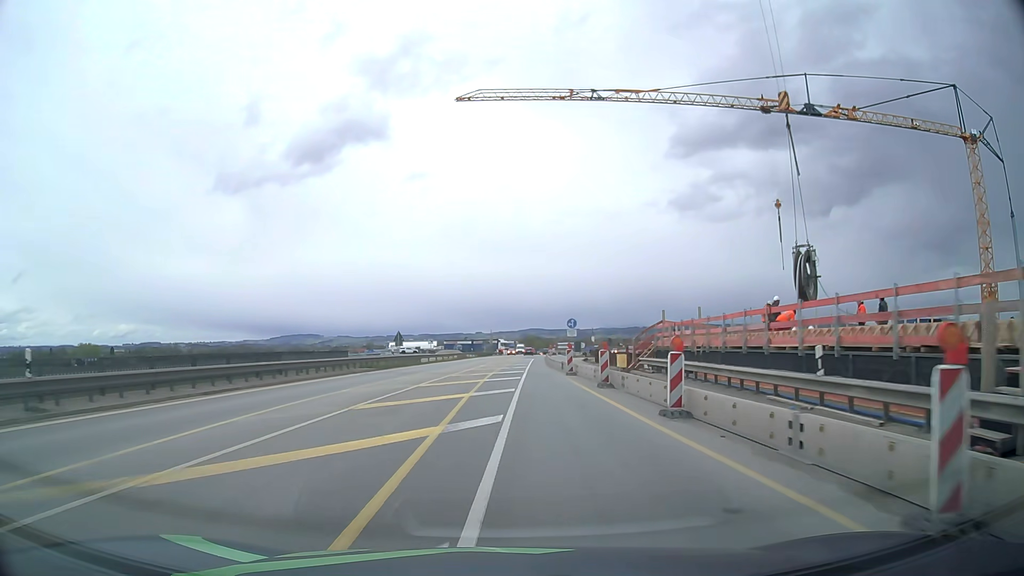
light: Day
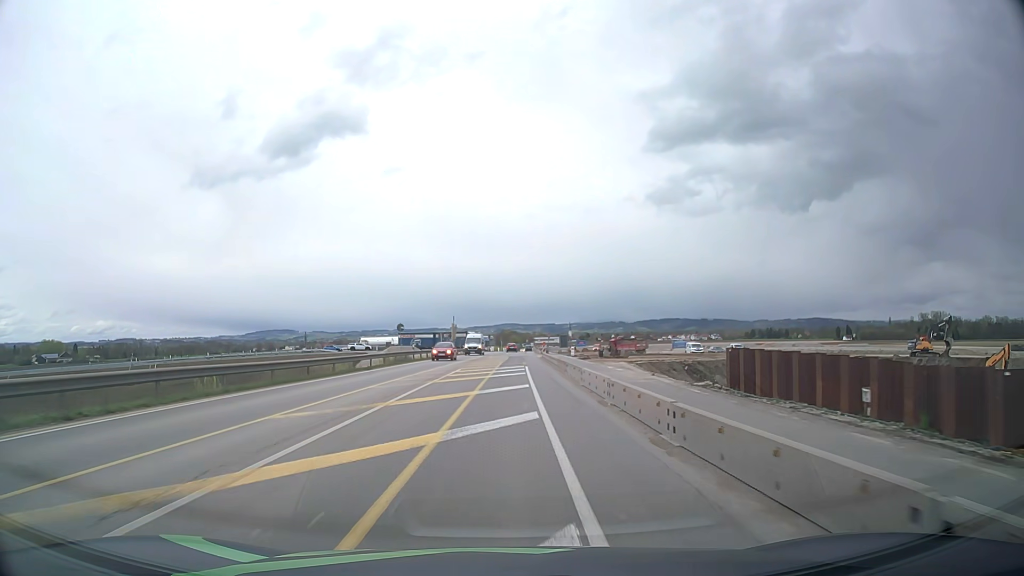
(+0.8, +41.0) m; +2°
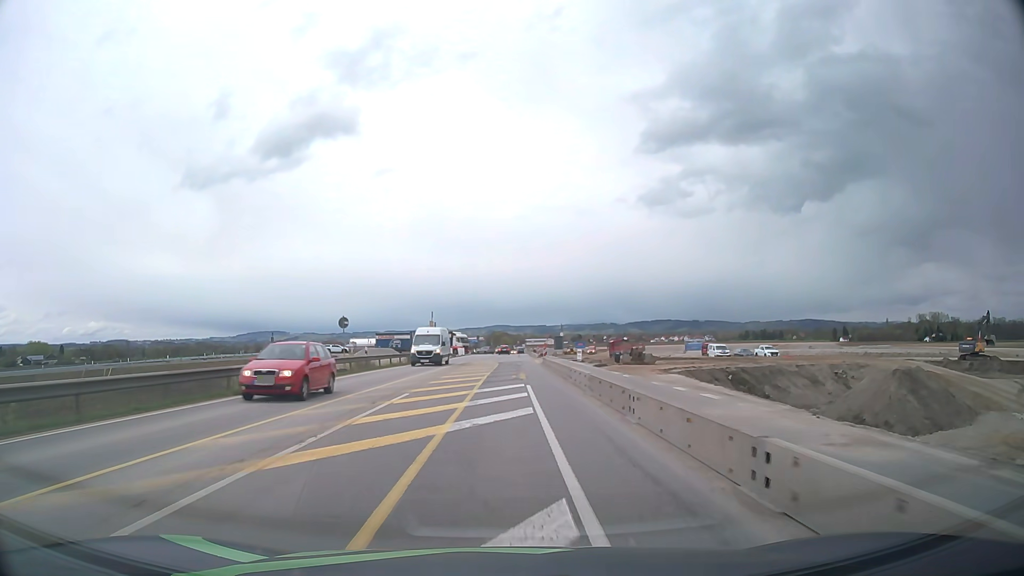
(+0.1, +15.5) m; +1°
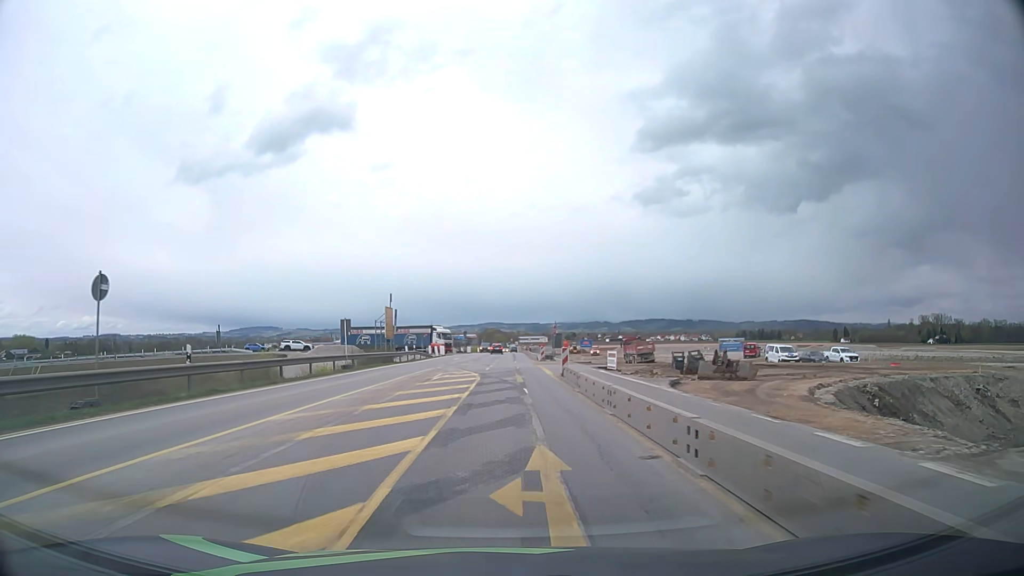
(+0.1, +22.2) m; 0°
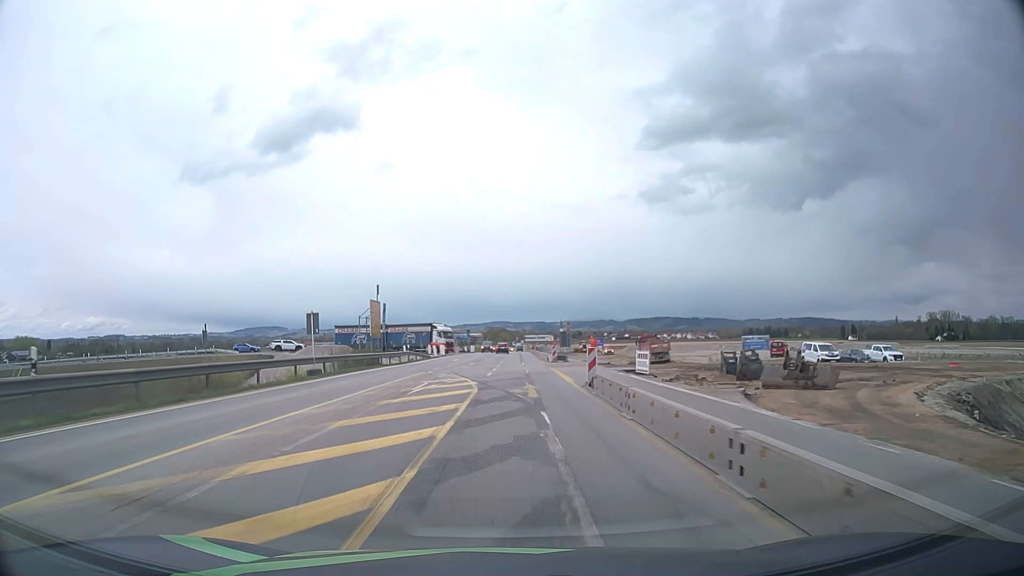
(0.0, +7.1) m; 0°
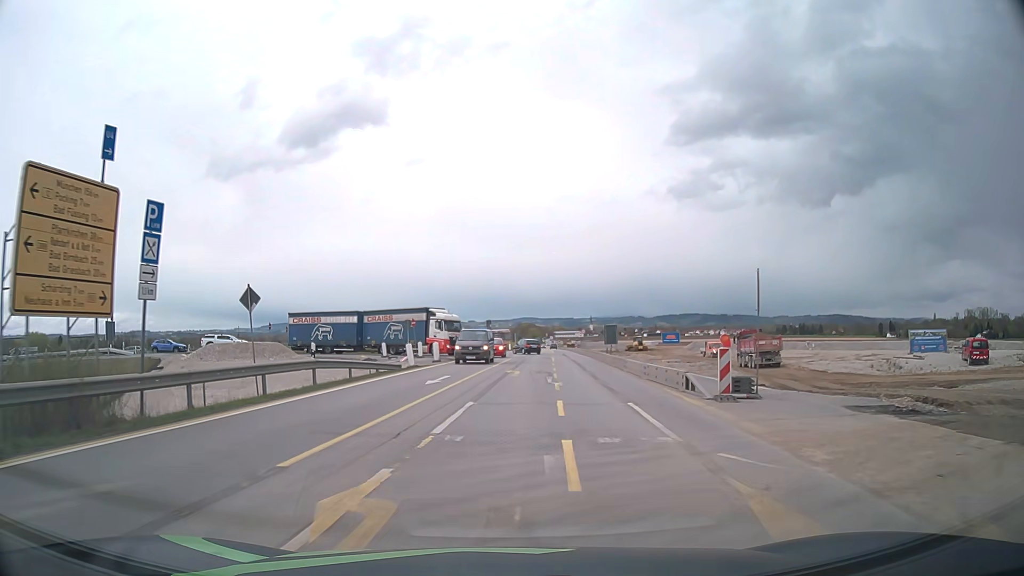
(-0.7, +33.1) m; -3°
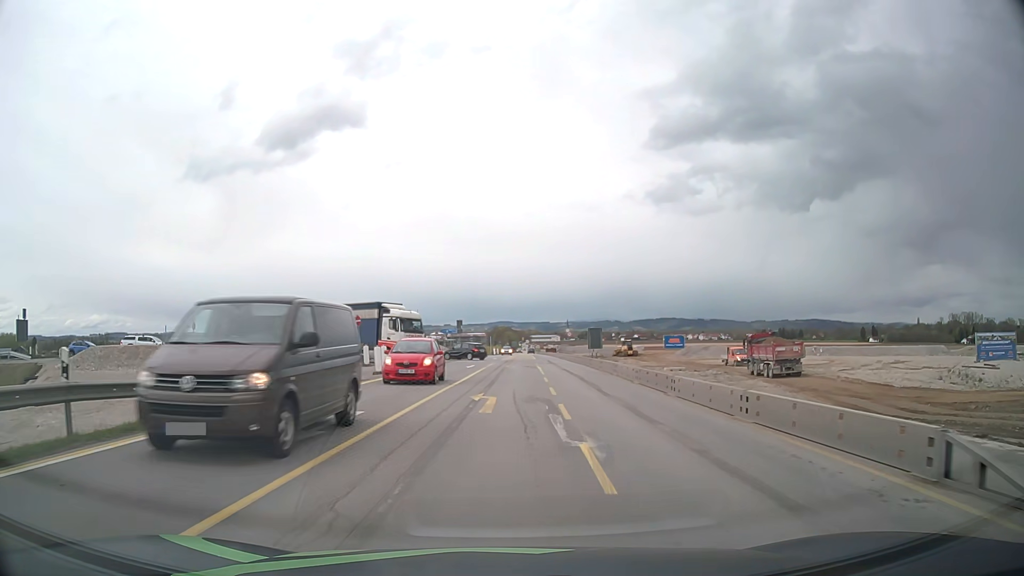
(+0.2, +12.1) m; +2°
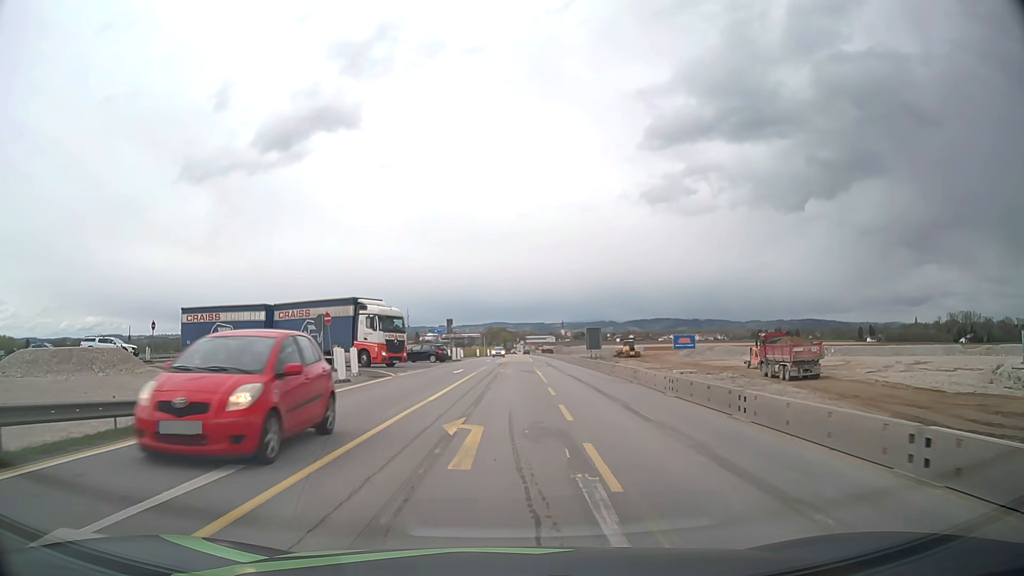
(+0.1, +5.8) m; +1°
(0, +10) (0, +20) (0, +30) (0, +40) (-1, +50) (-9, +56) (-19, +58) (-29, +58) (-39, +58) (-49, +57) m
